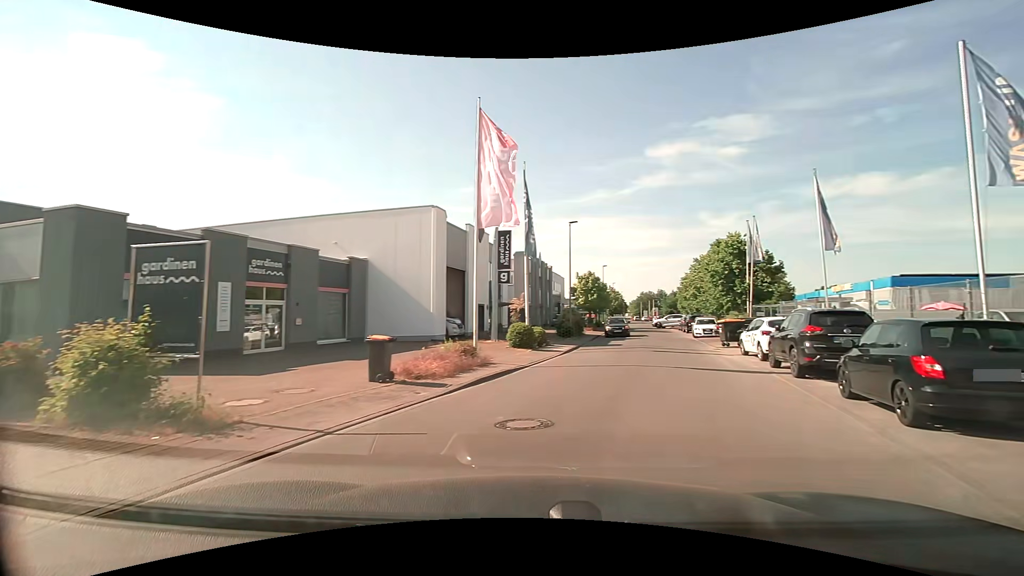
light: Day
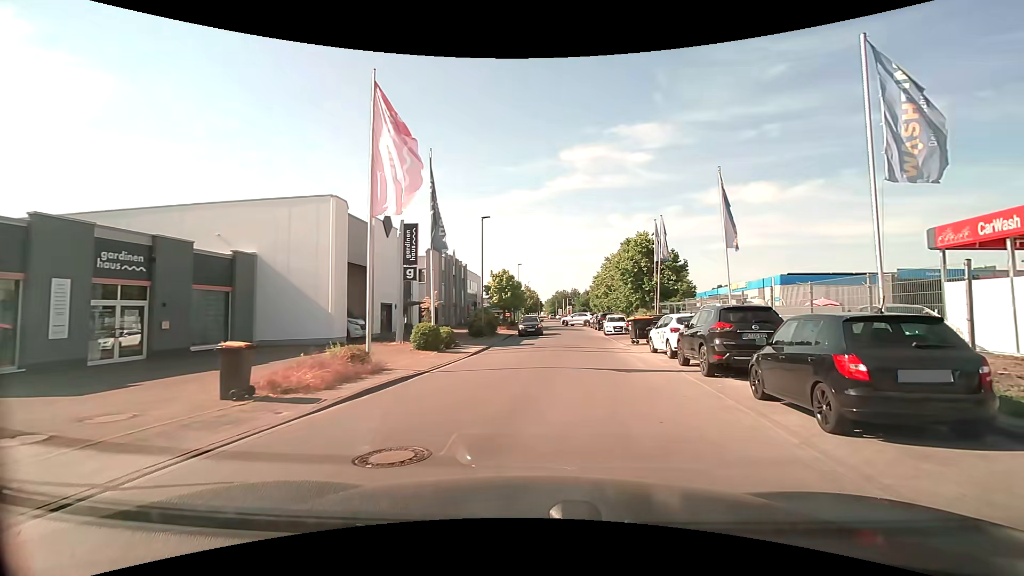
(+0.1, +1.5) m; +8°
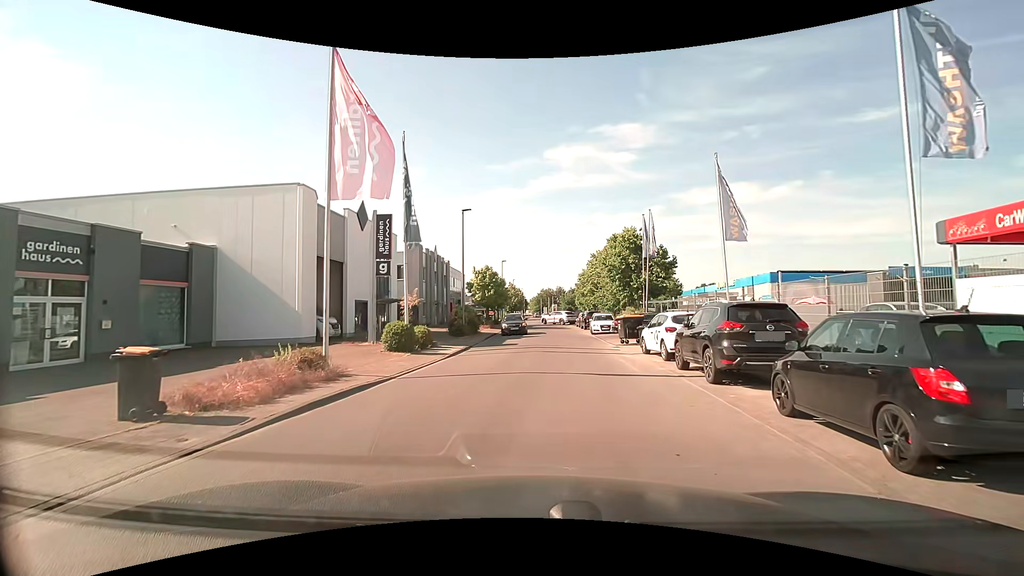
(+0.1, +1.7) m; +2°
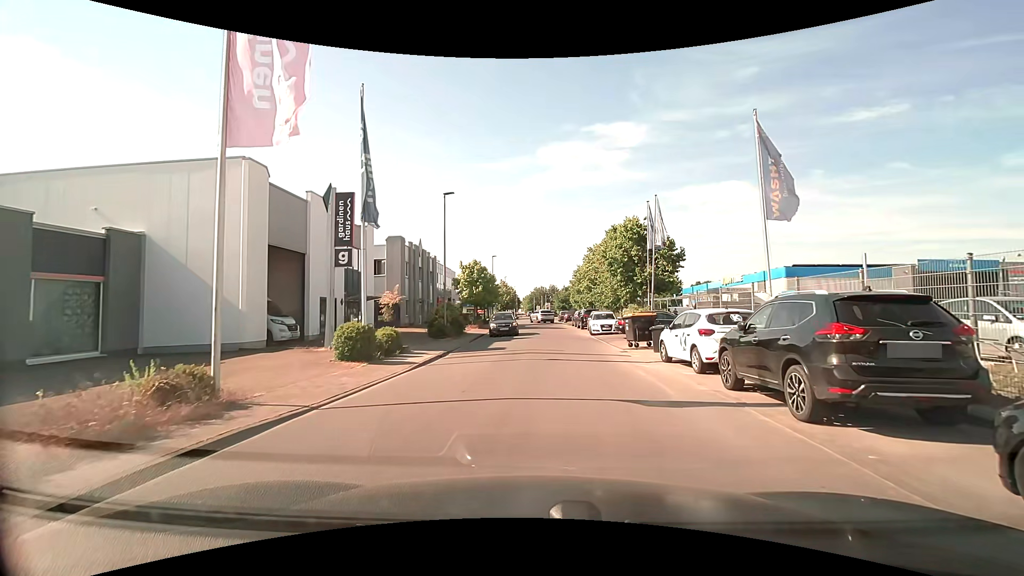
(+0.1, +3.9) m; +1°
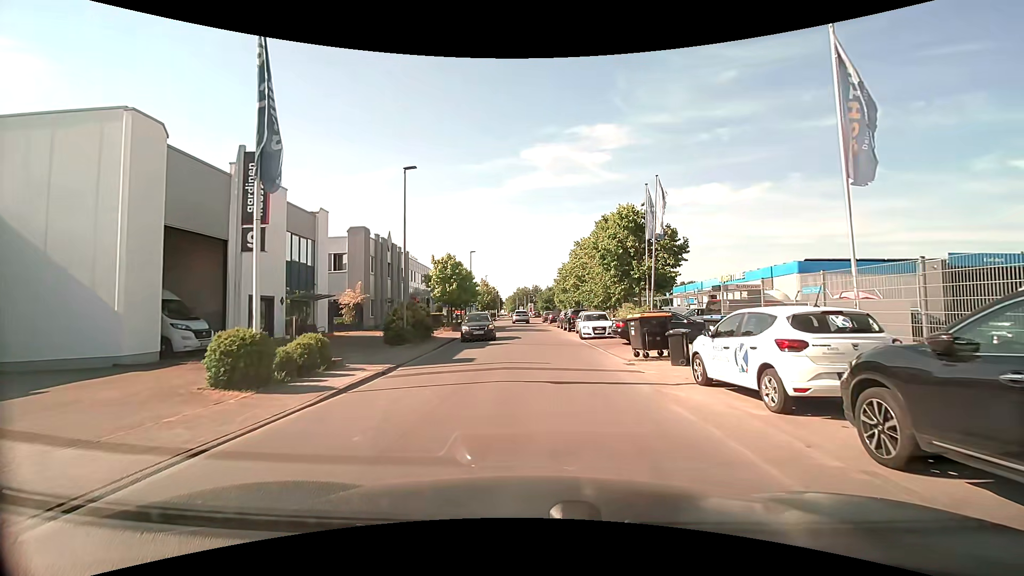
(+0.1, +4.8) m; +2°
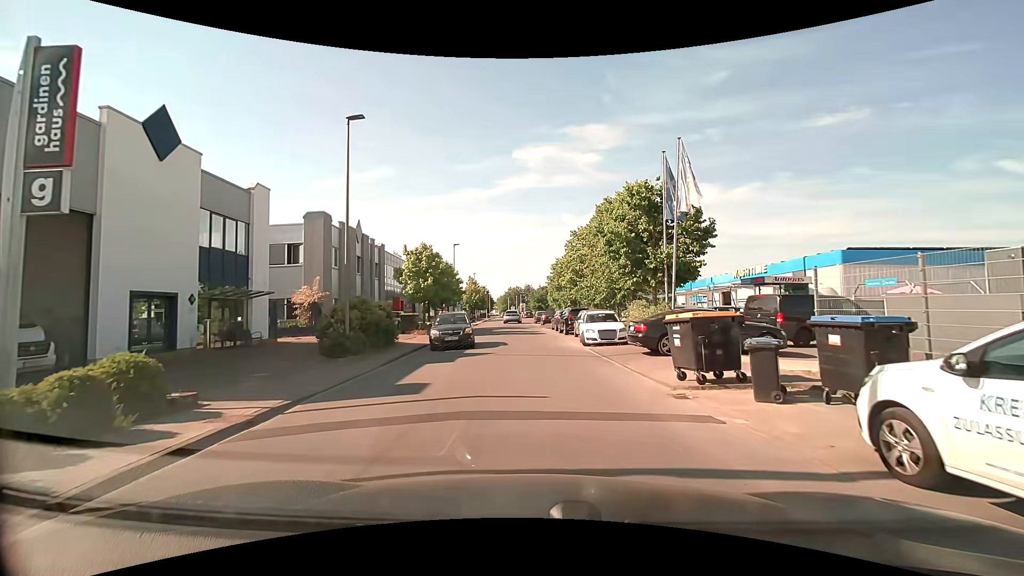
(0.0, +5.7) m; +1°
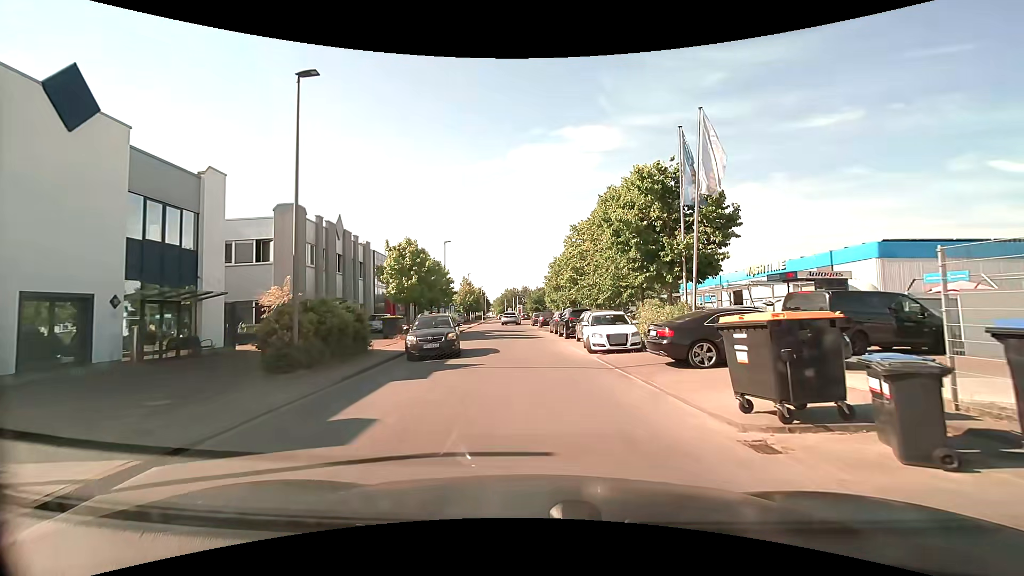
(0.0, +3.2) m; +1°
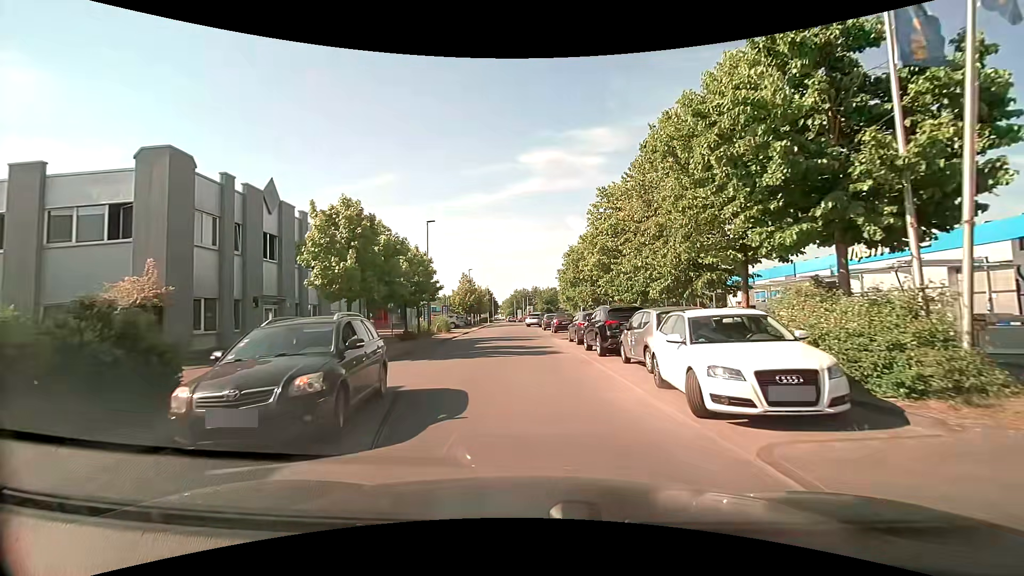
(-0.1, +10.8) m; -1°
